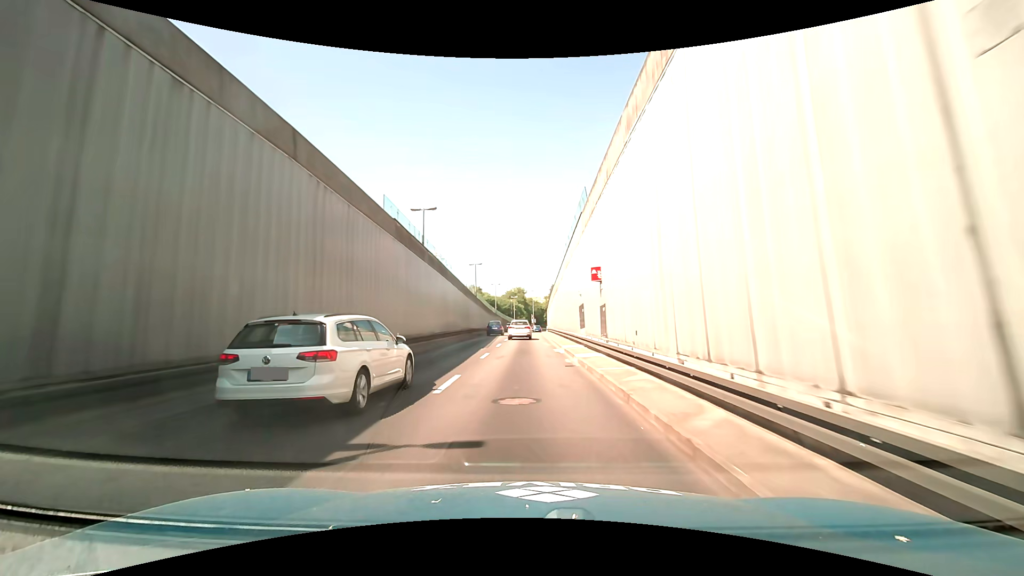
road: trunk_link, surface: asphalt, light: Day
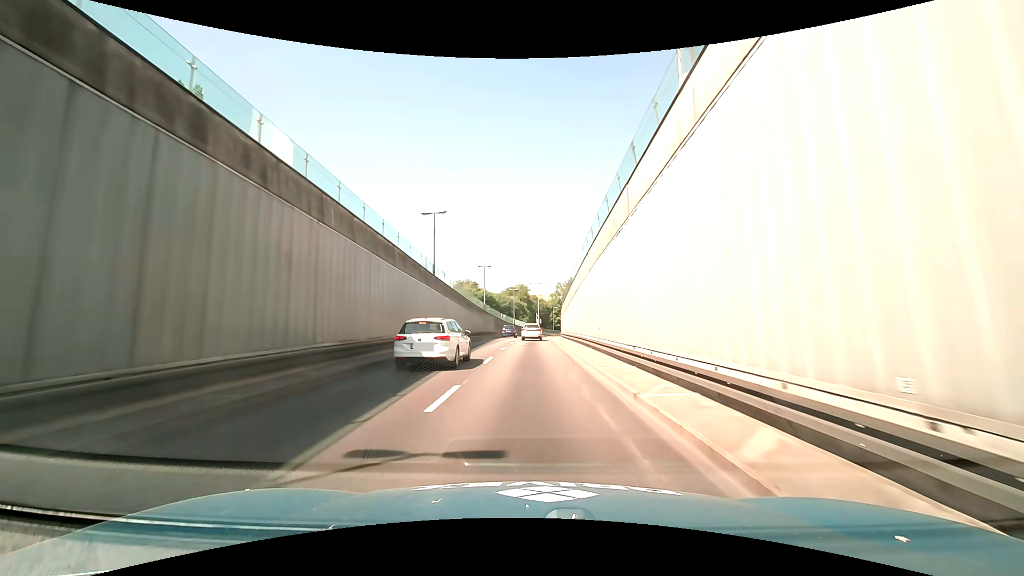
(+0.2, +29.1) m; +1°
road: secondary_link
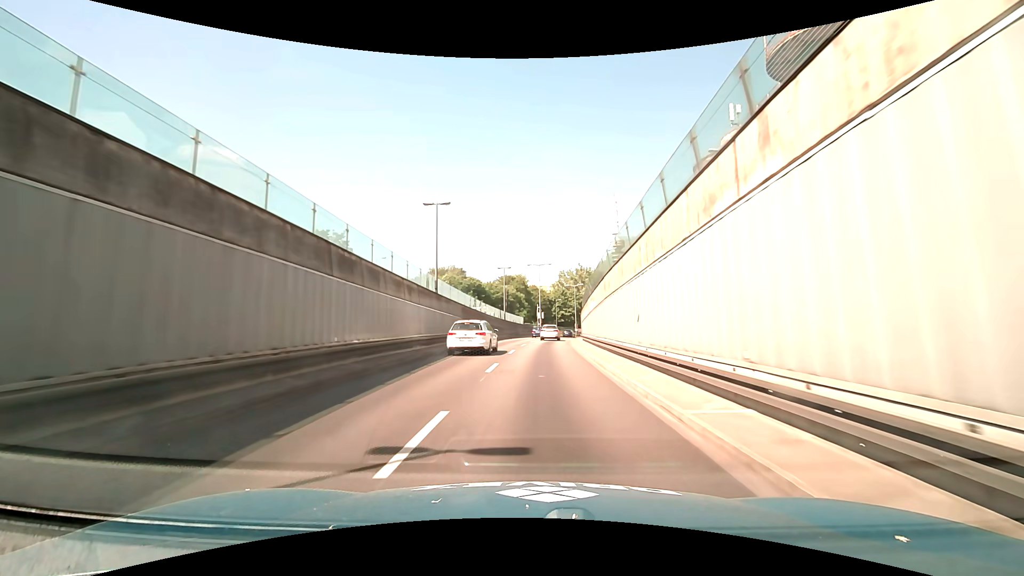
(-0.1, +30.2) m; 0°
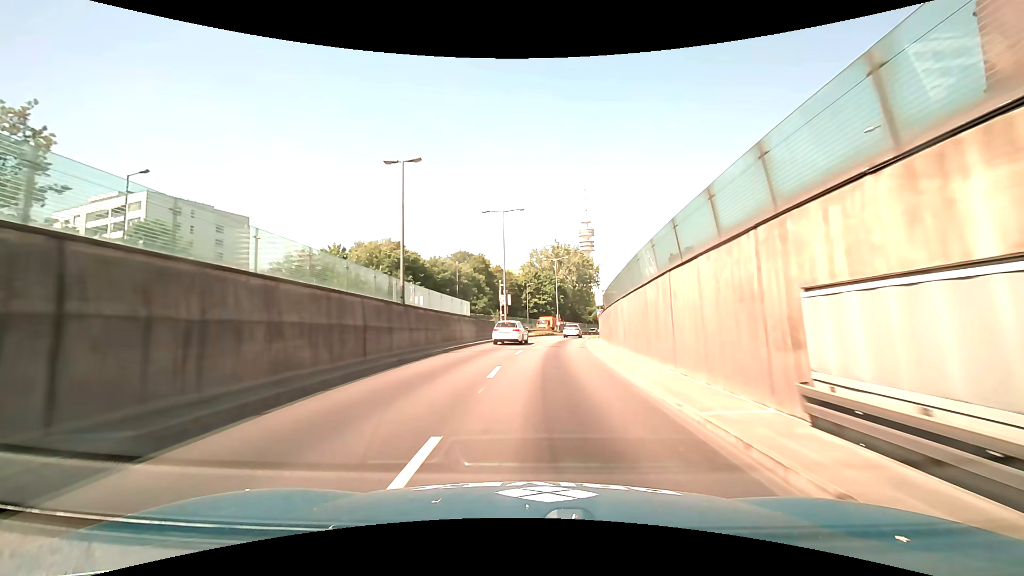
(+0.9, +37.8) m; +4°
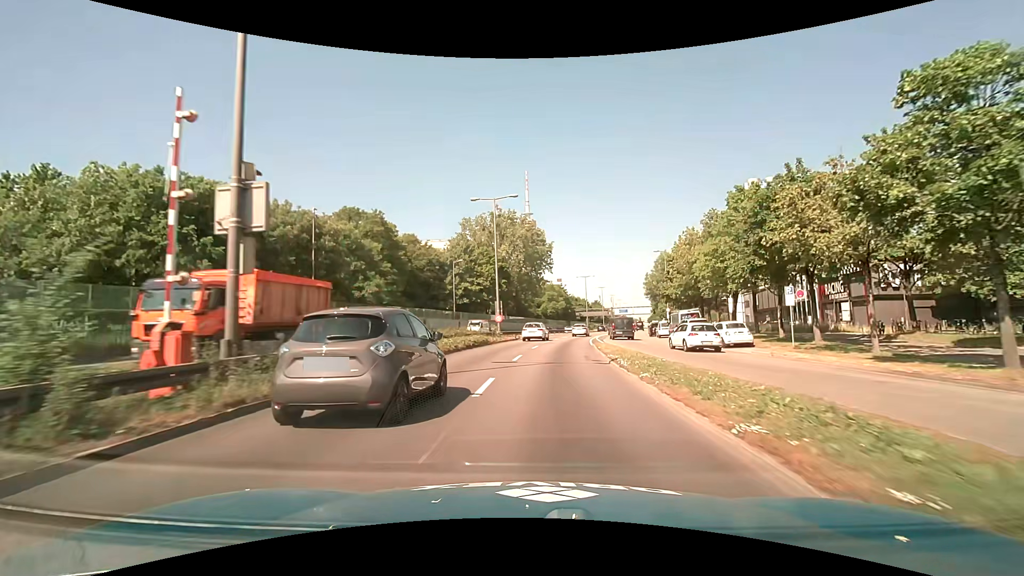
(+2.0, +38.6) m; +7°
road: trunk_link
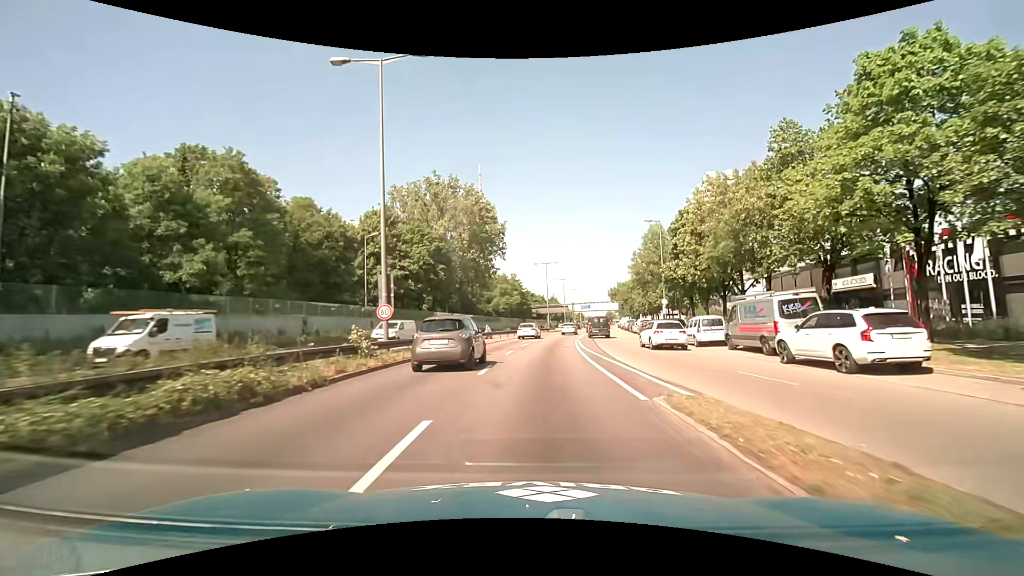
(+1.1, +23.3) m; +5°
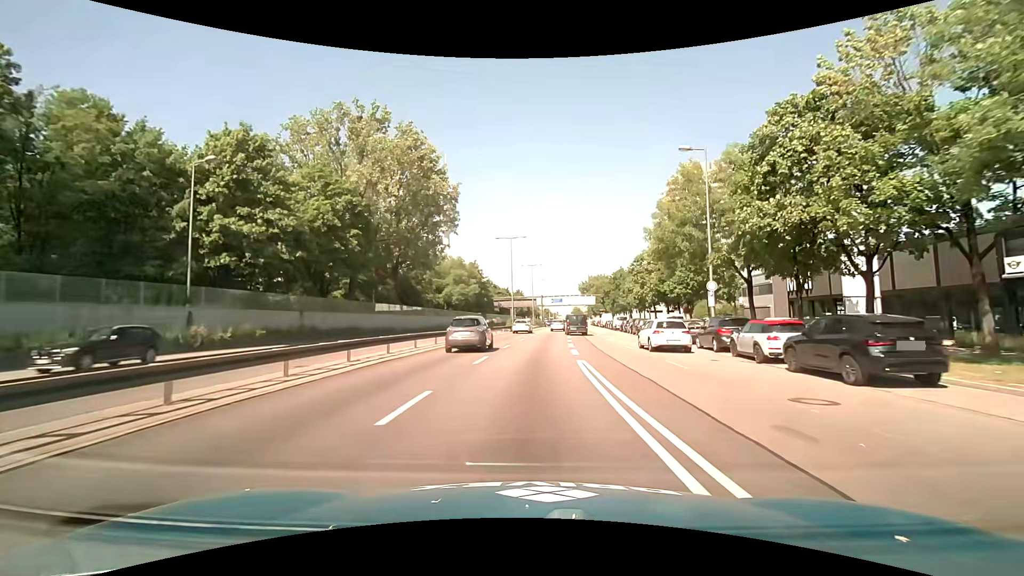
(+1.0, +24.3) m; +4°
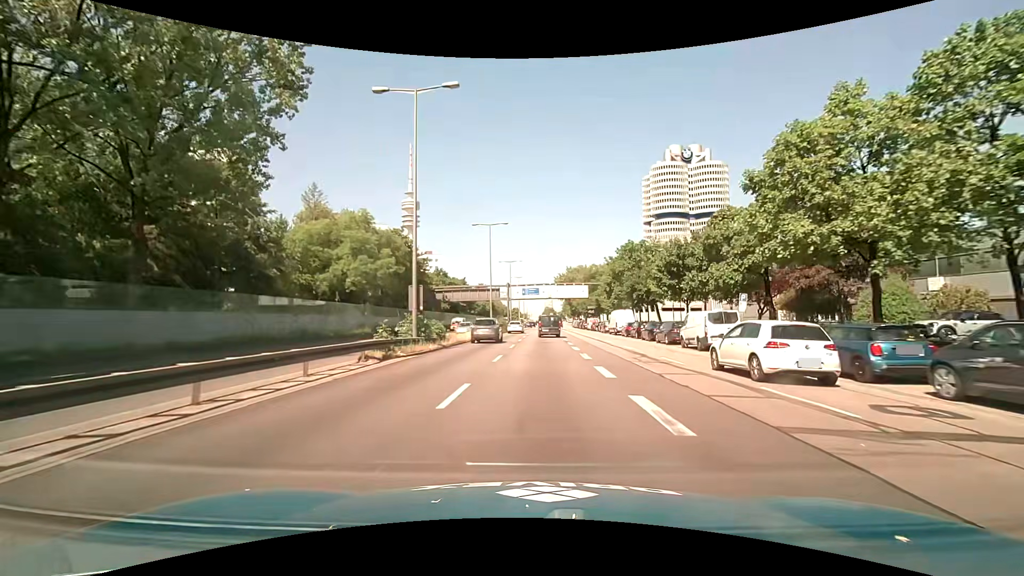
(+1.7, +44.1) m; +4°
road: trunk
(0, +10) (0, +20) (0, +30) (+1, +40) (+1, +50) (+2, +60) (+2, +70) (+2, +80) (+2, +90) (+3, +100) m
